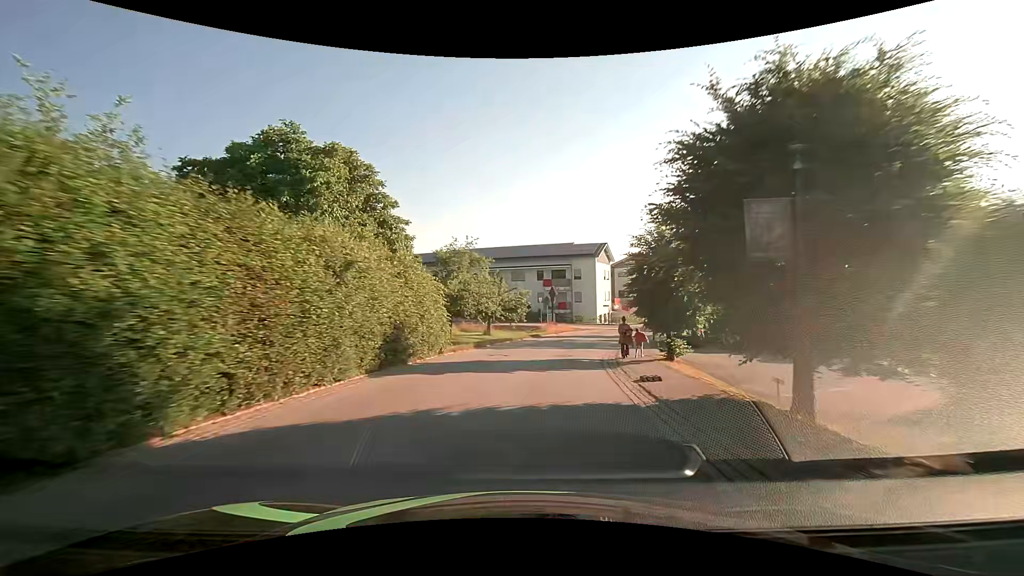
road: secondary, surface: asphalt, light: Day
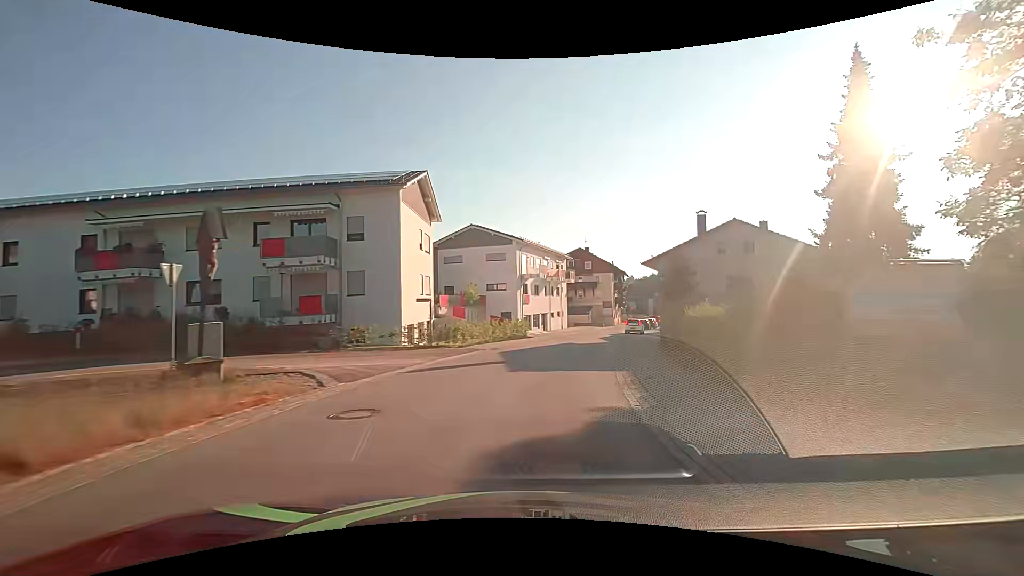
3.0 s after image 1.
(+5.7, +37.0) m; +20°
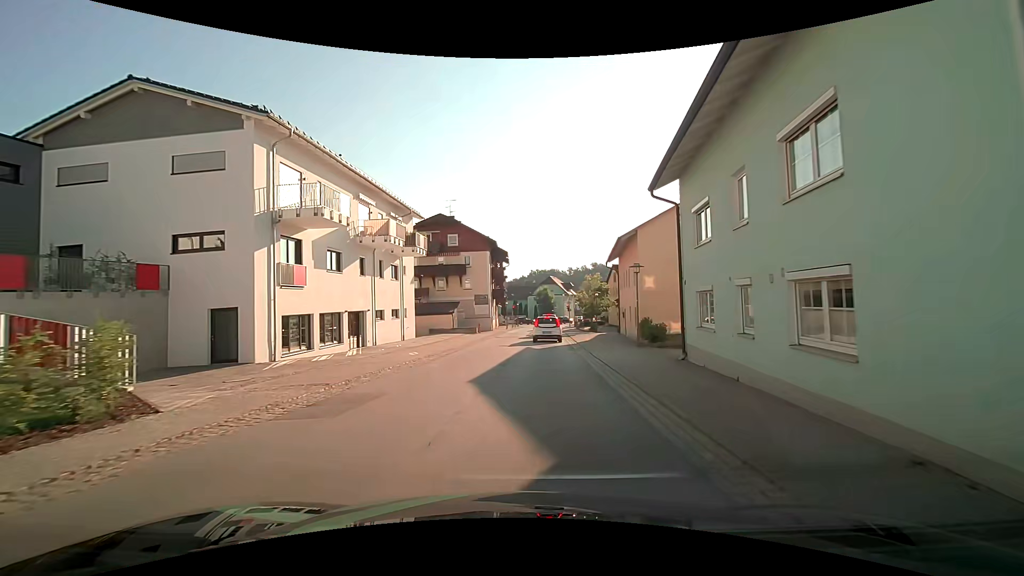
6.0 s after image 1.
(+4.5, +30.0) m; +15°
